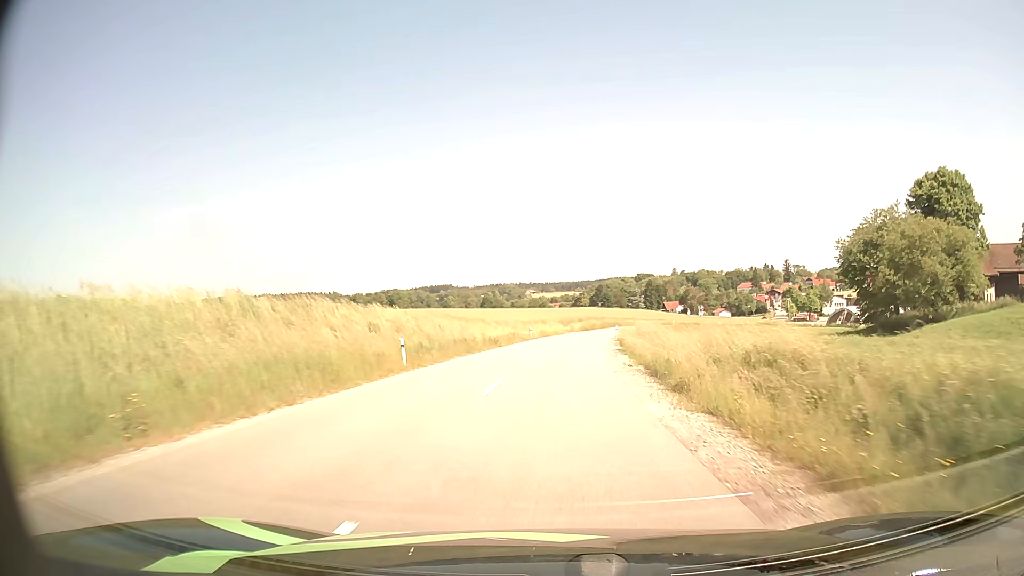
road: residential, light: Day
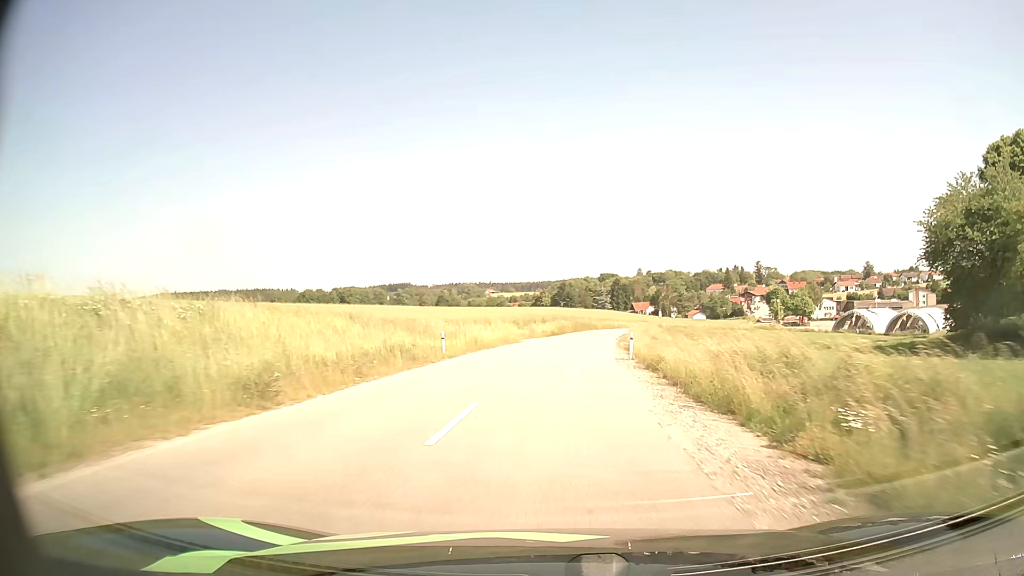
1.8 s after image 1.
(+0.9, +29.2) m; +3°
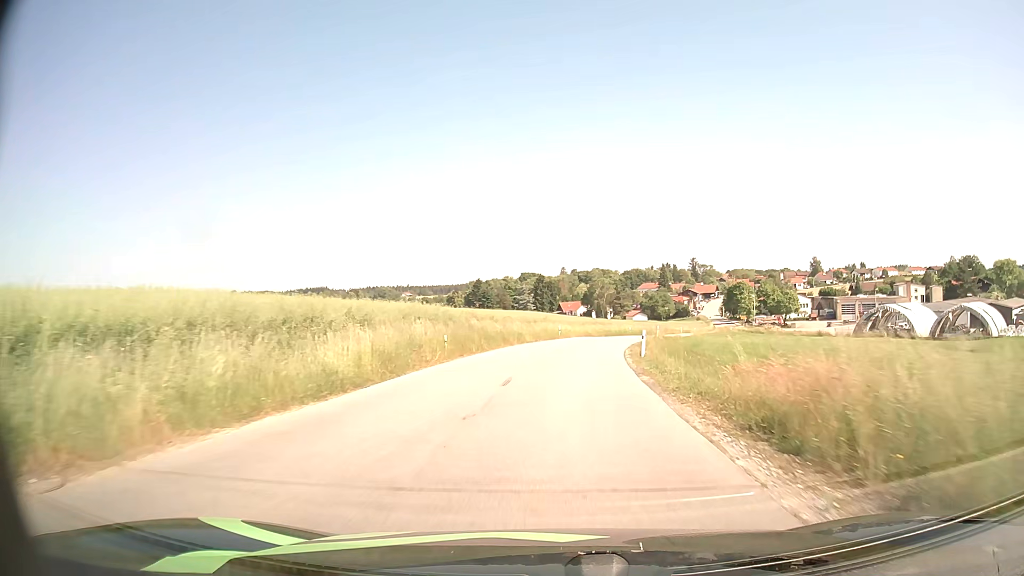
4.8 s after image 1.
(+3.0, +48.4) m; +7°
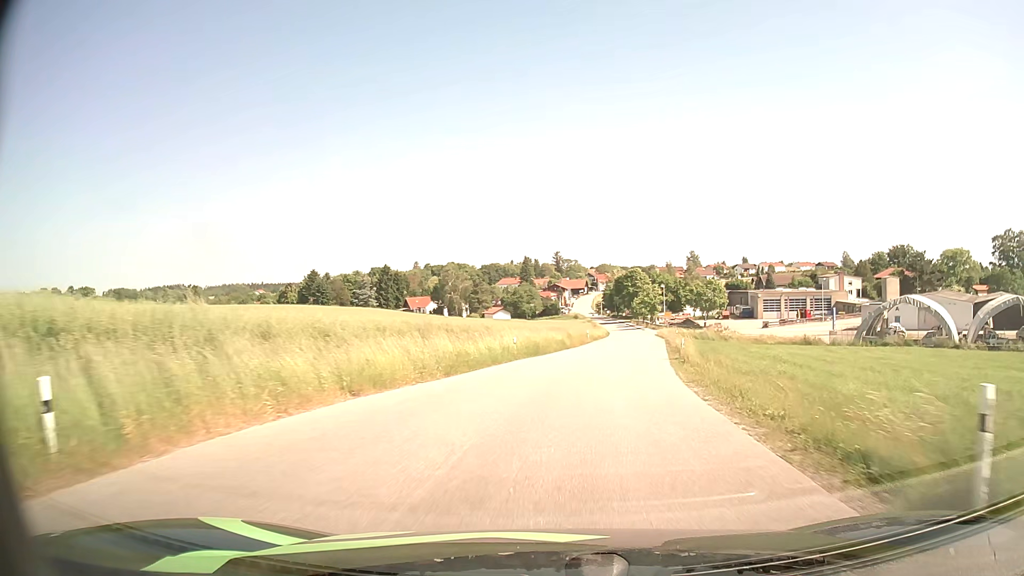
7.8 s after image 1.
(+3.6, +44.2) m; +12°
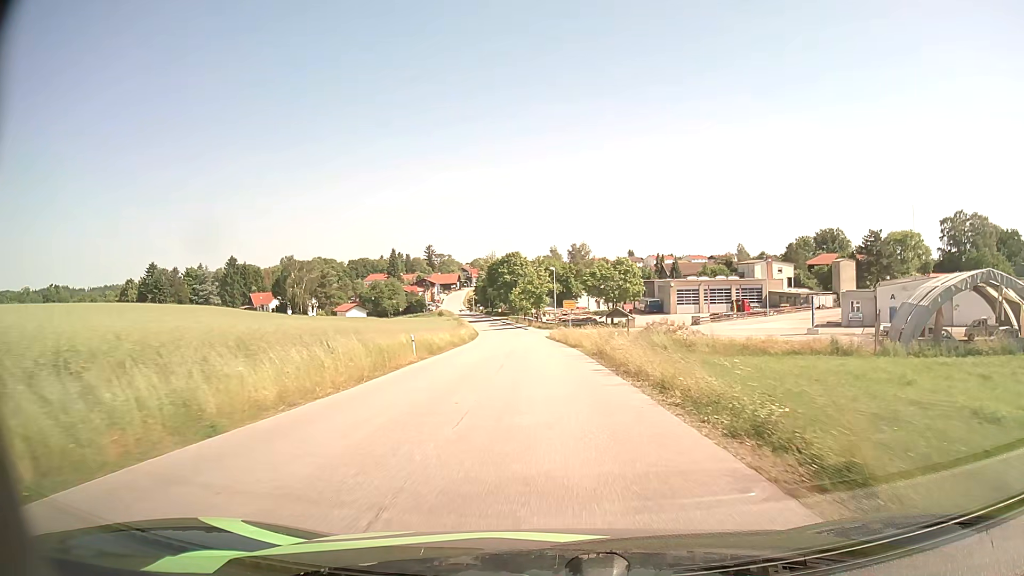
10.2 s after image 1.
(+4.0, +34.1) m; +11°
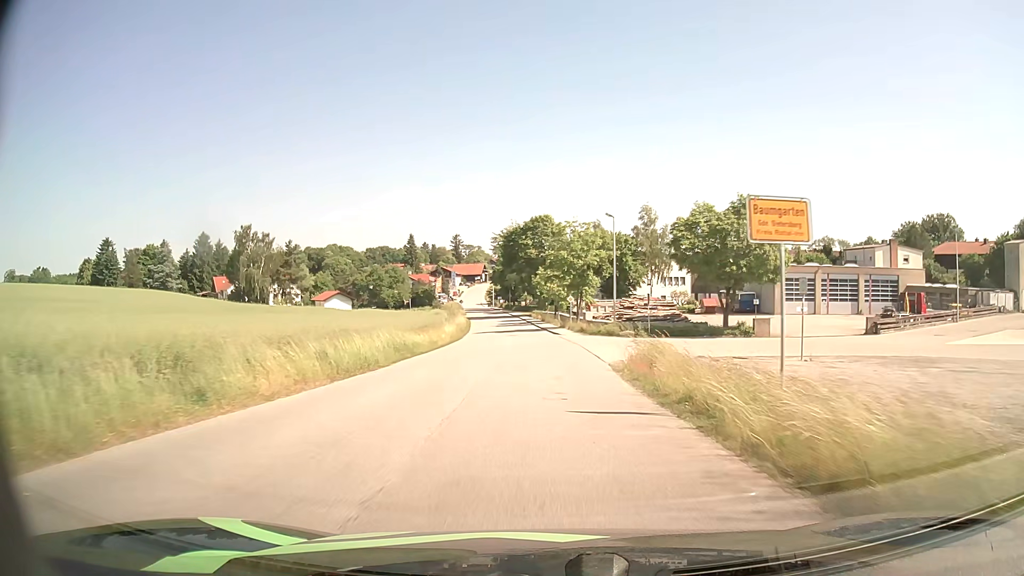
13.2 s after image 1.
(-0.9, +44.0) m; -3°
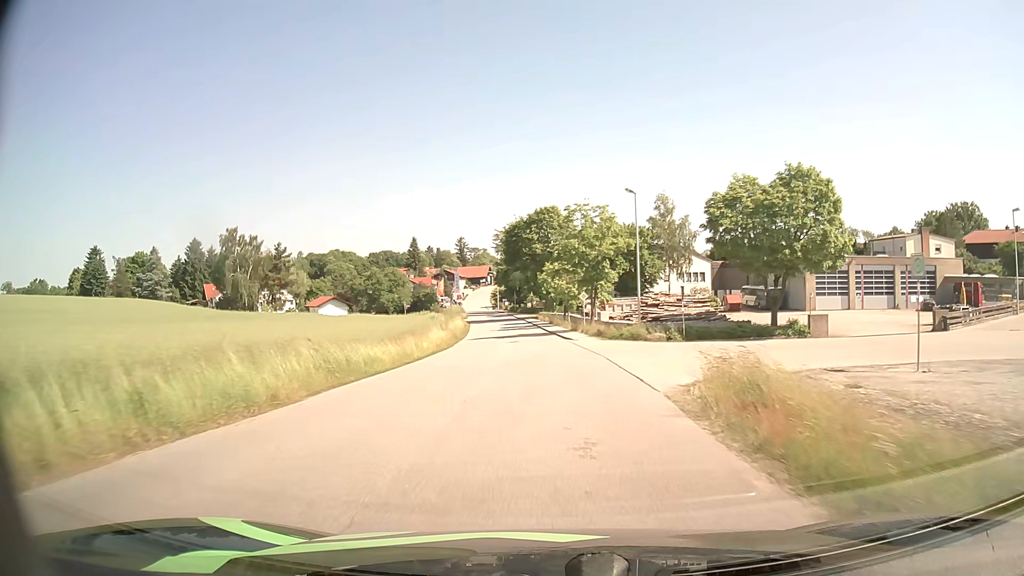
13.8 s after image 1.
(0.0, +8.5) m; 0°
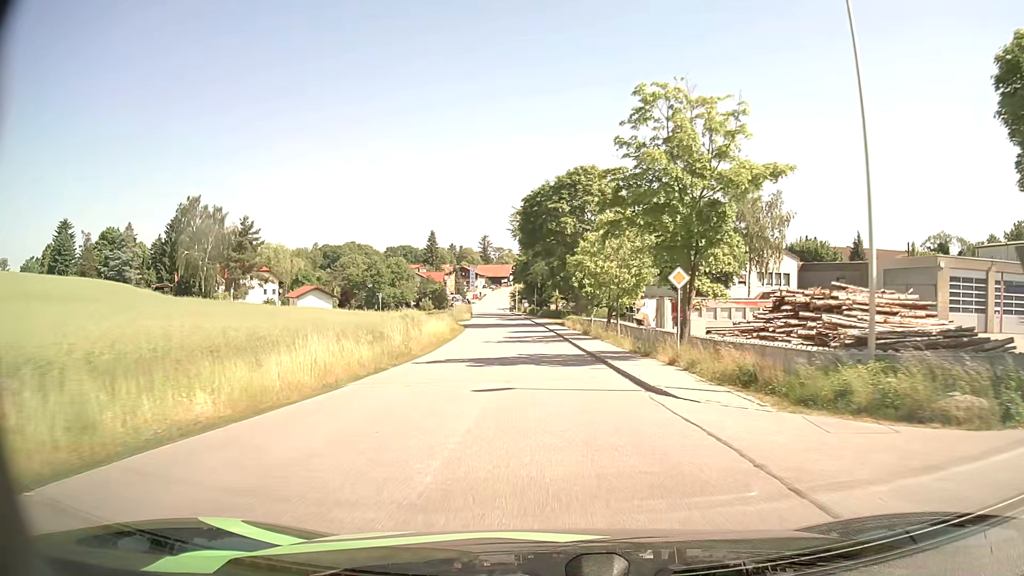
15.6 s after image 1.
(-0.5, +24.2) m; -2°
(0, +10) (0, +20) (-1, +30) (-1, +40) (-2, +50) (-3, +60) (-4, +70) (-4, +80) (-5, +90) (-6, +100) m
